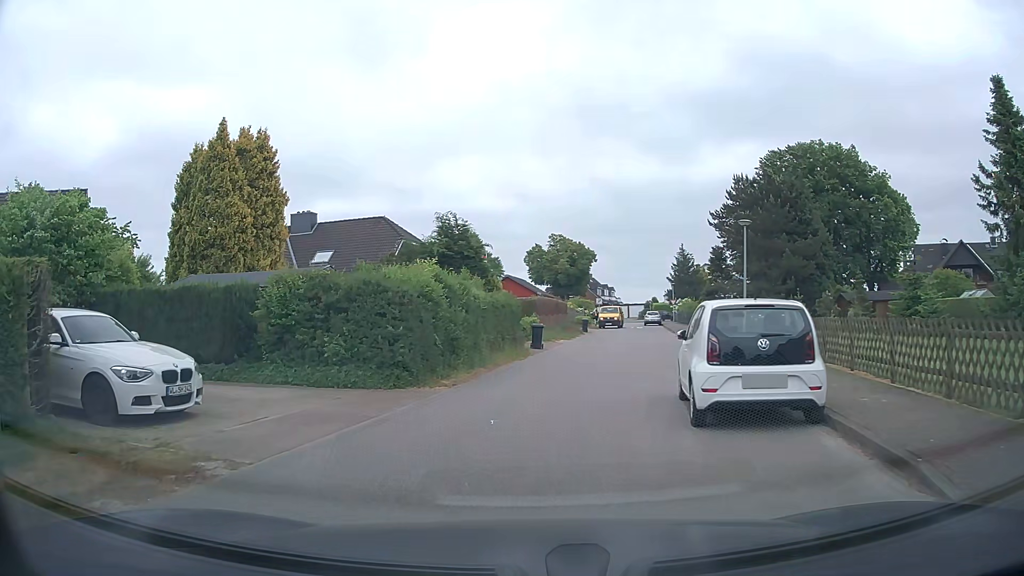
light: Day
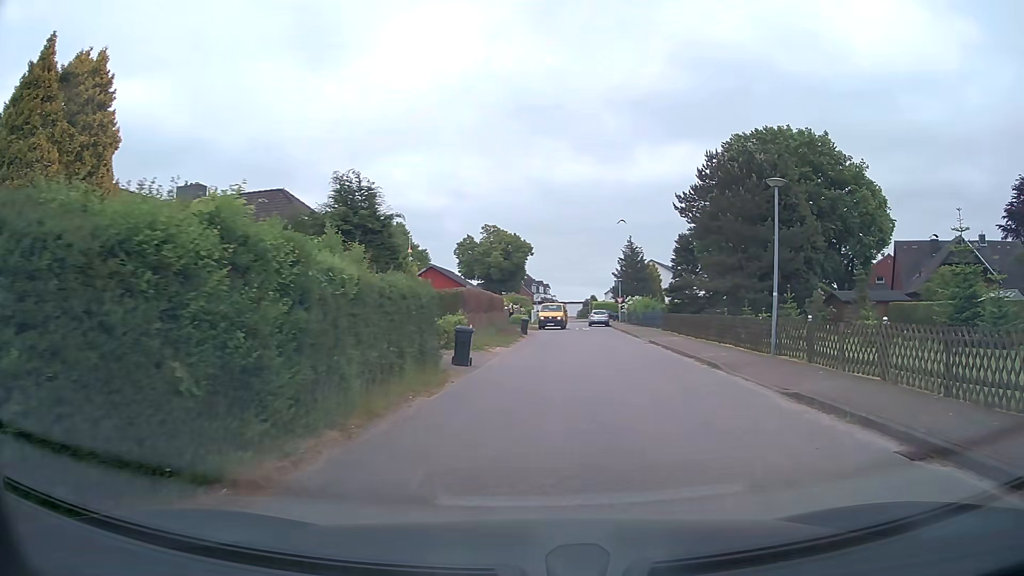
(-0.1, +9.1) m; +5°
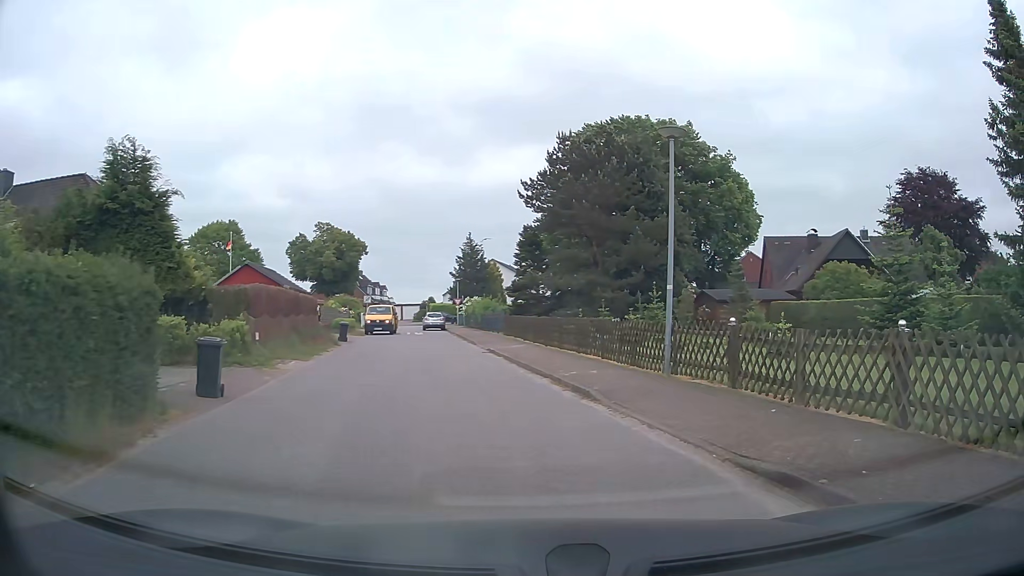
(+0.6, +5.5) m; +13°
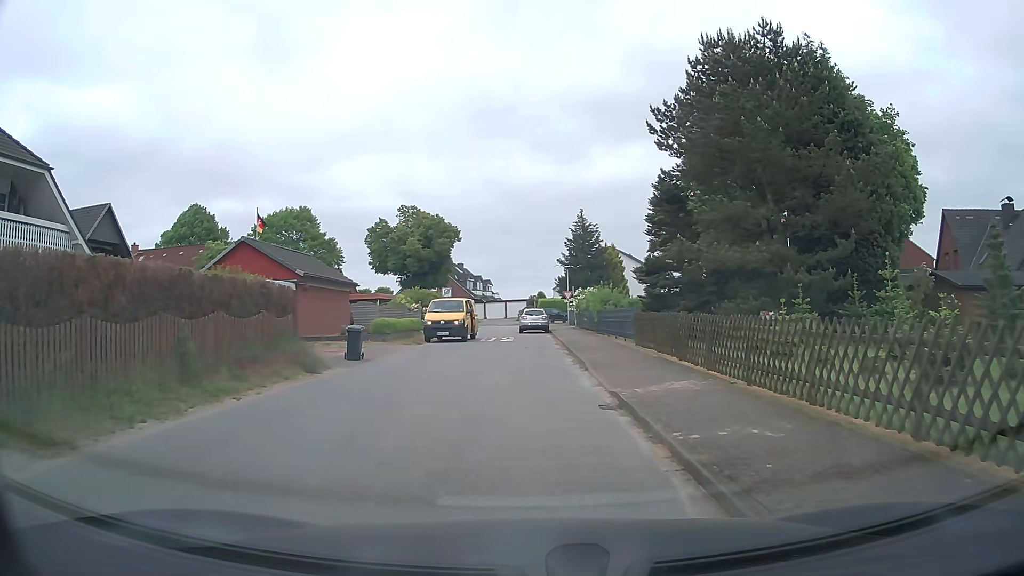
(-0.5, +14.5) m; -10°
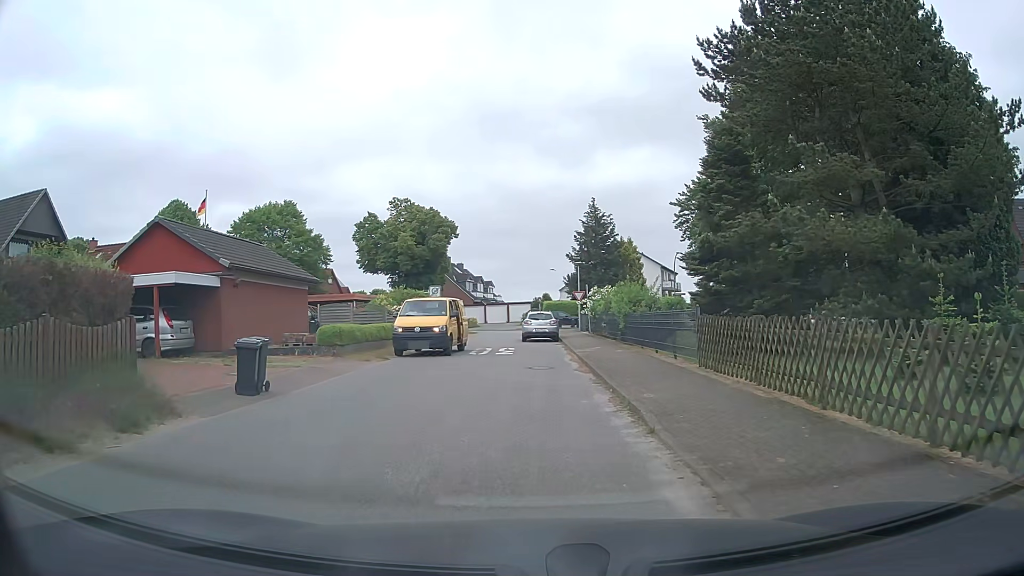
(0.0, +7.6) m; 0°
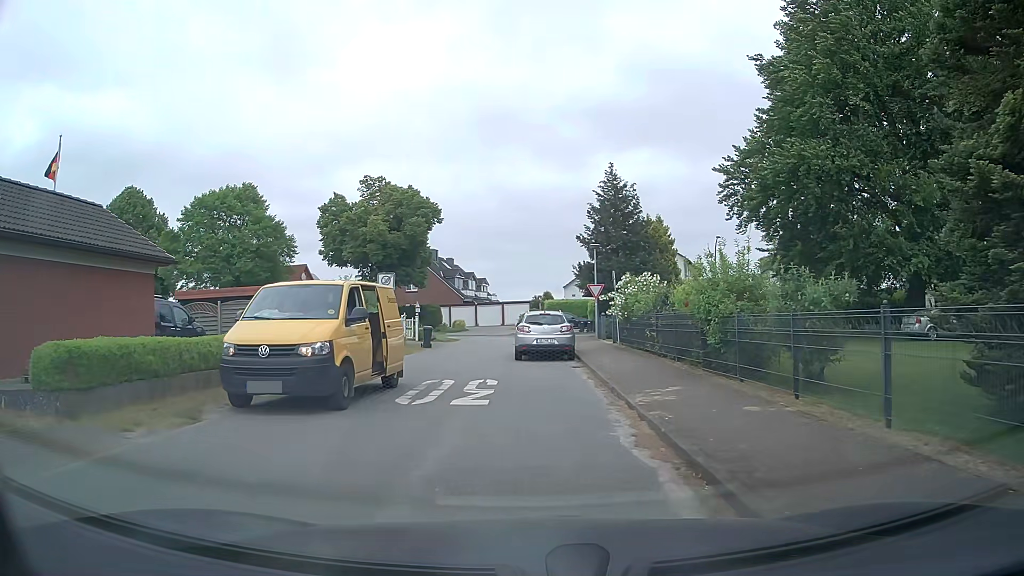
(+0.1, +12.7) m; 0°
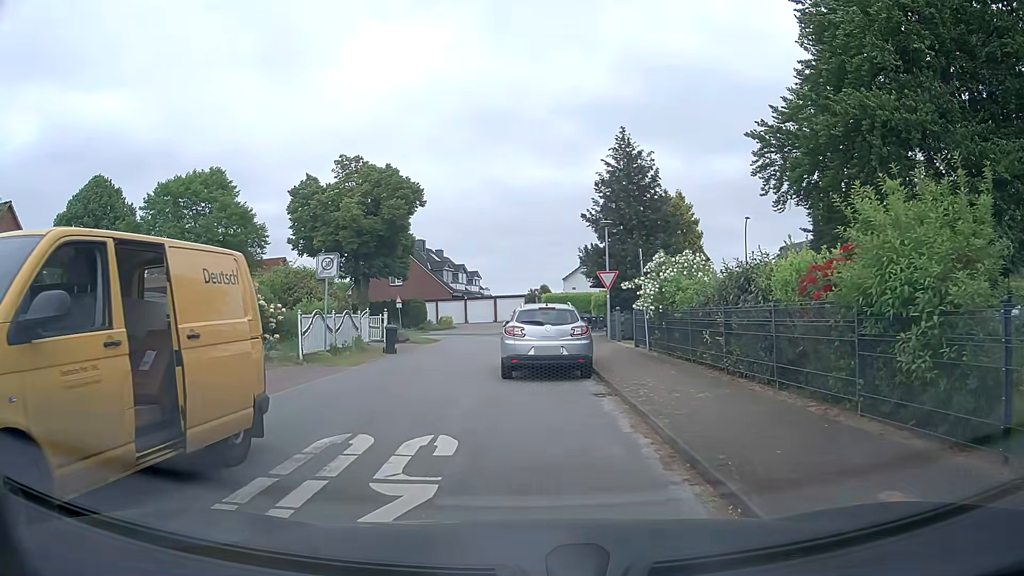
(0.0, +6.9) m; +1°
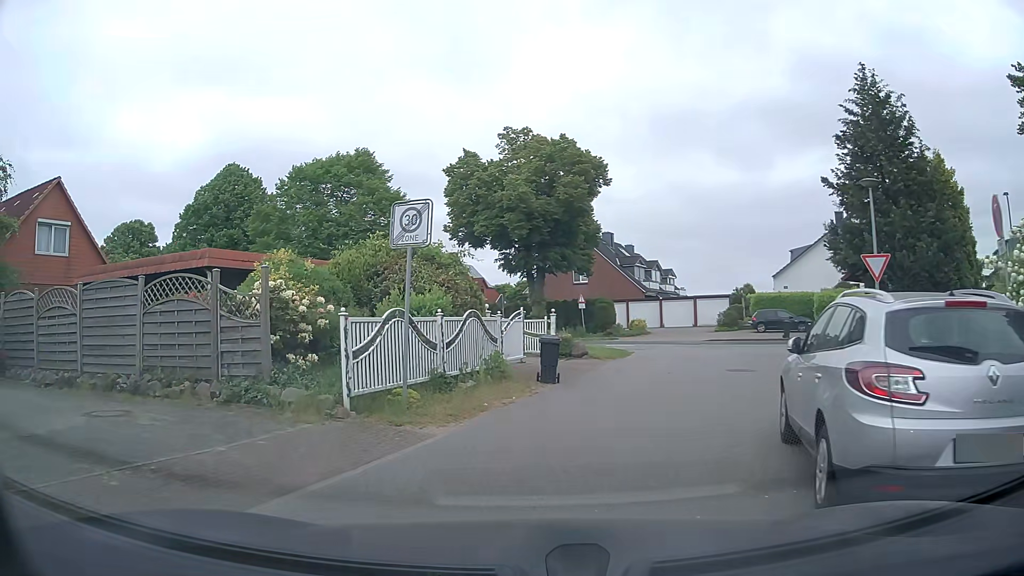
(-0.7, +9.2) m; -15°
